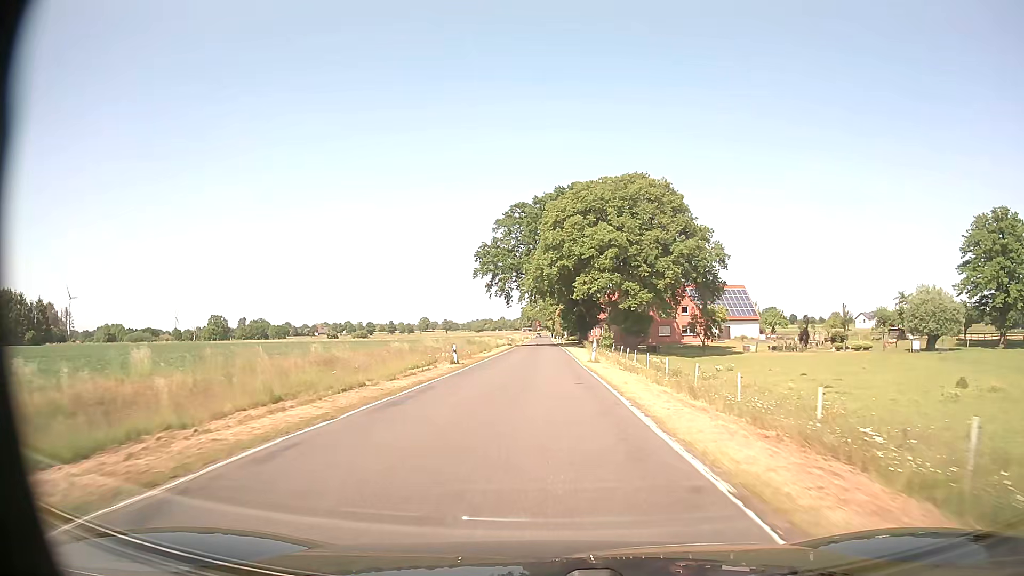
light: Day
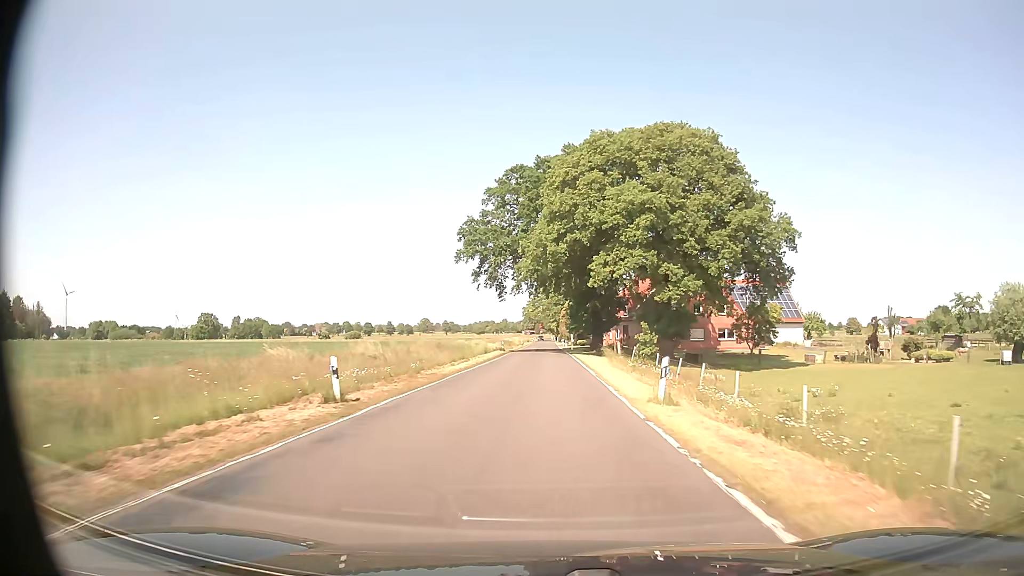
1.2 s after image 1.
(-0.1, +19.7) m; 0°
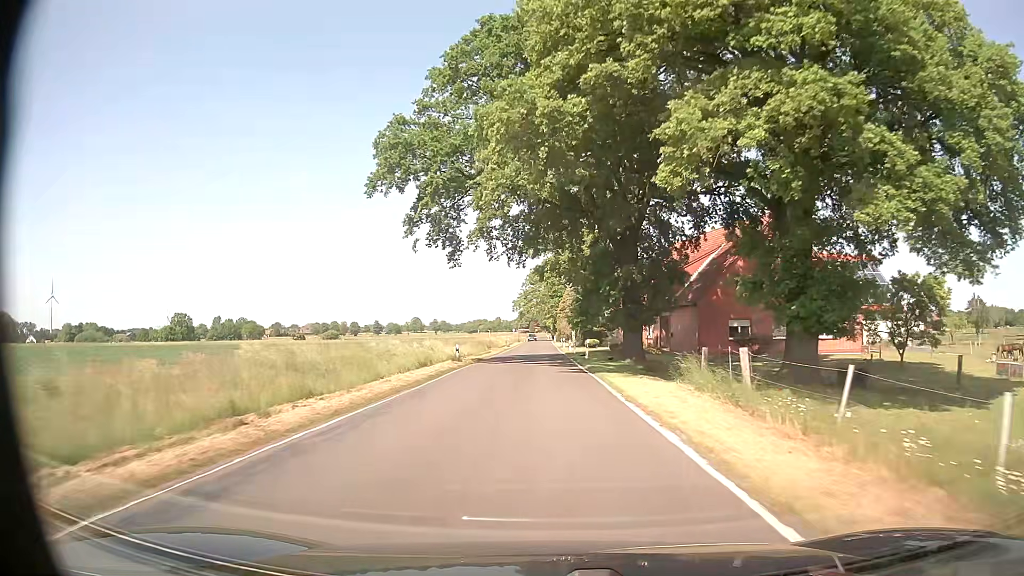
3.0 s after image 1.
(+0.2, +30.8) m; +1°
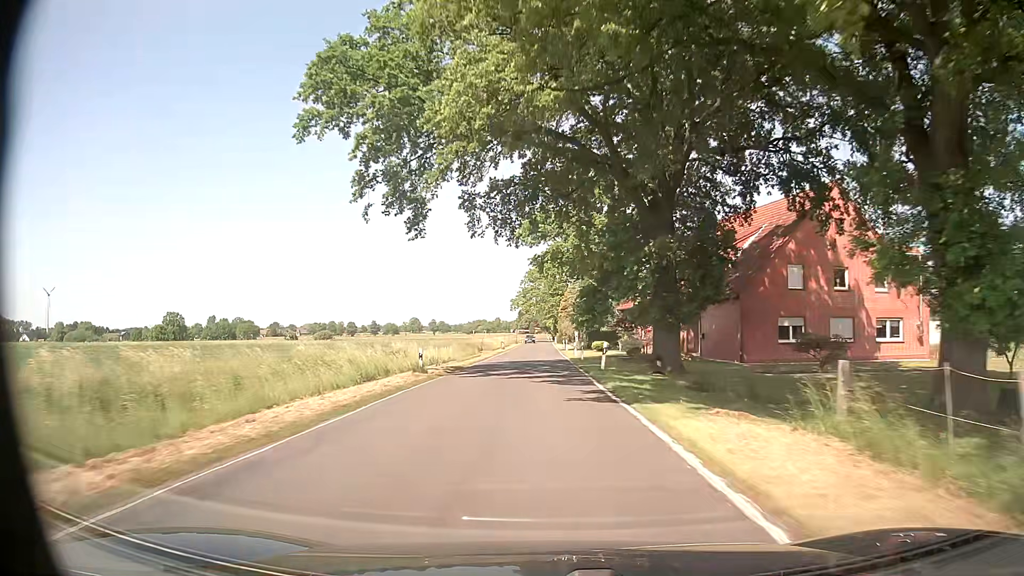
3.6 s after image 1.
(0.0, +10.4) m; 0°
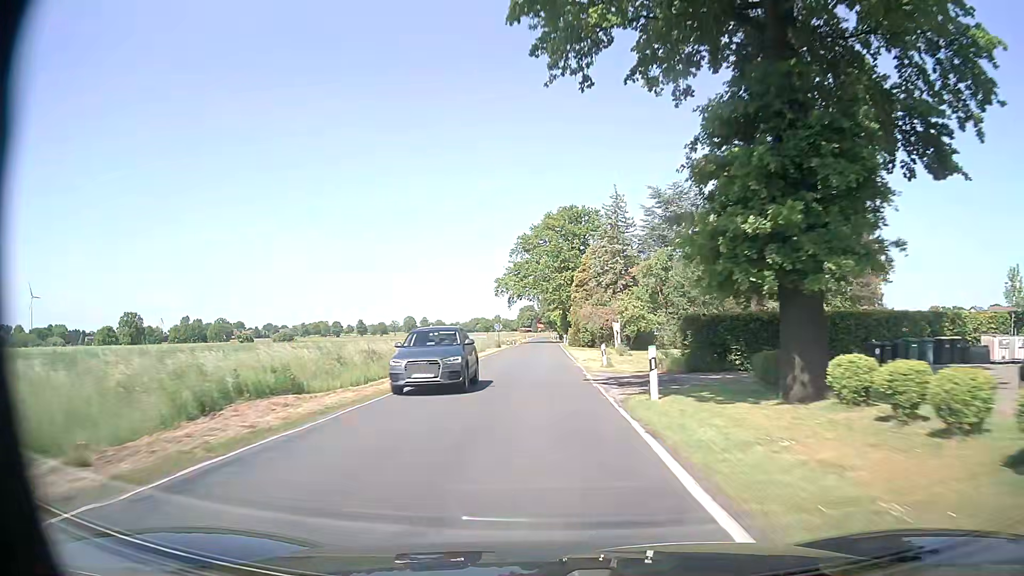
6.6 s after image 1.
(0.0, +53.0) m; 0°
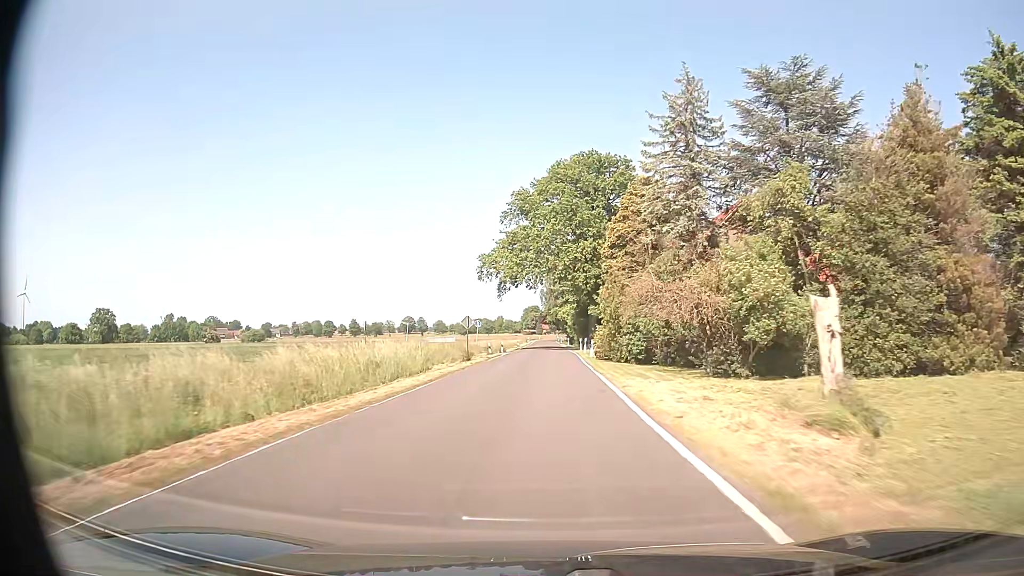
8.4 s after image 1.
(-0.4, +32.7) m; -1°
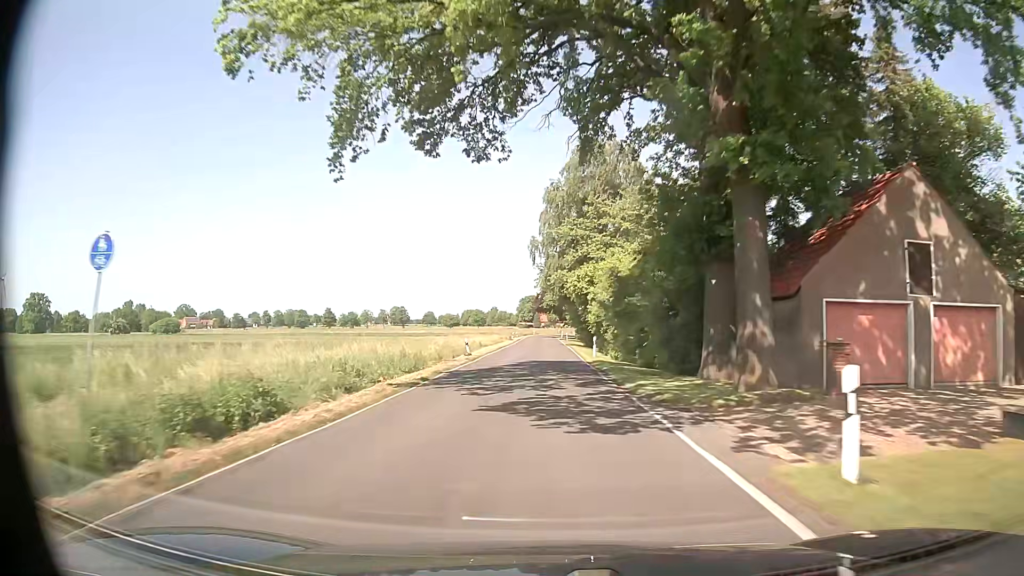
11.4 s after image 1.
(+0.2, +55.7) m; 0°
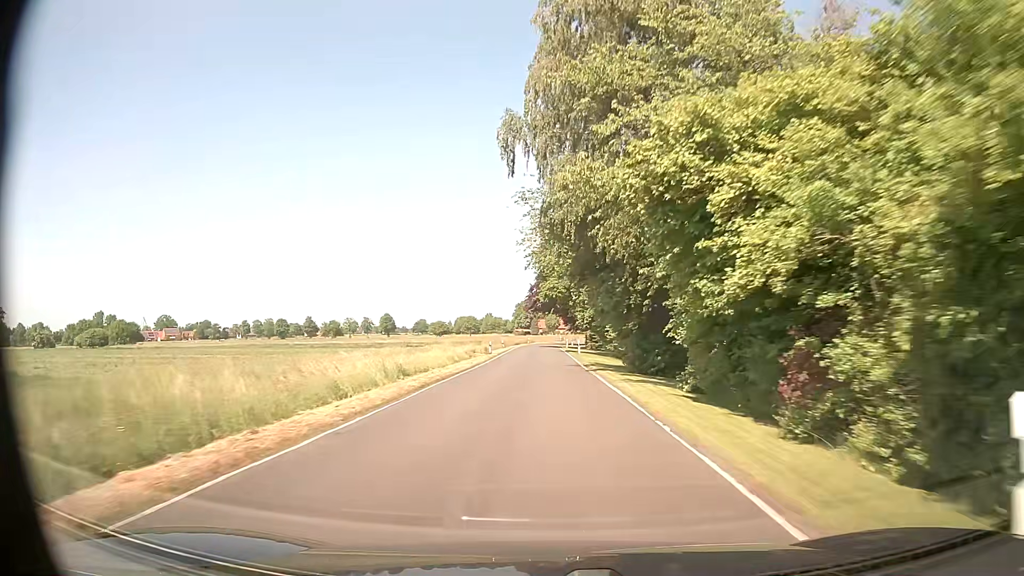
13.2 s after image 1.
(-0.2, +33.3) m; 0°
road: secondary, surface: asphalt
(0, +10) (0, +20) (0, +30) (0, +40) (0, +50) (-1, +60) (-1, +70) (-1, +80) (0, +90) (+1, +100) m
